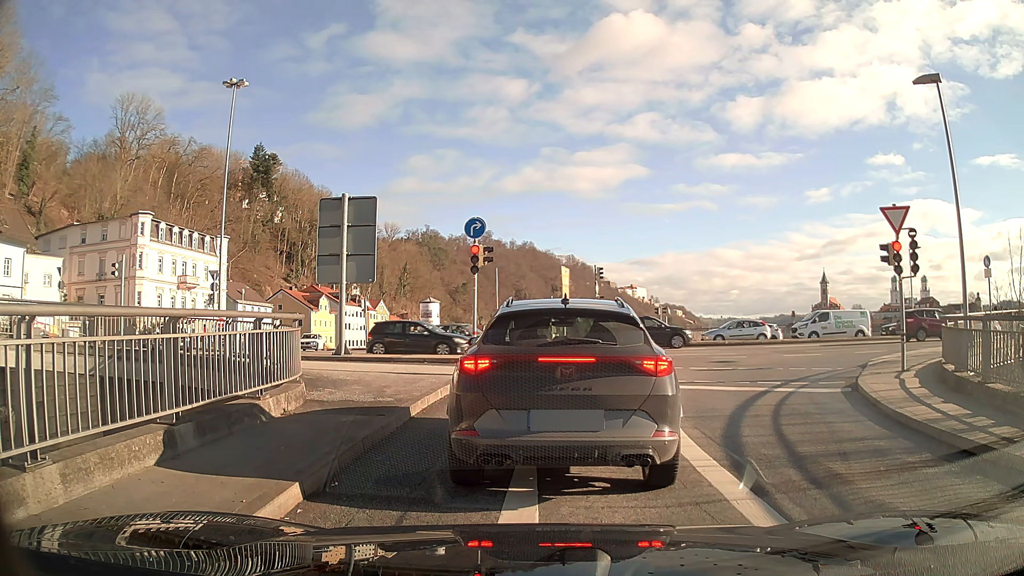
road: primary_link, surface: asphalt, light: Day
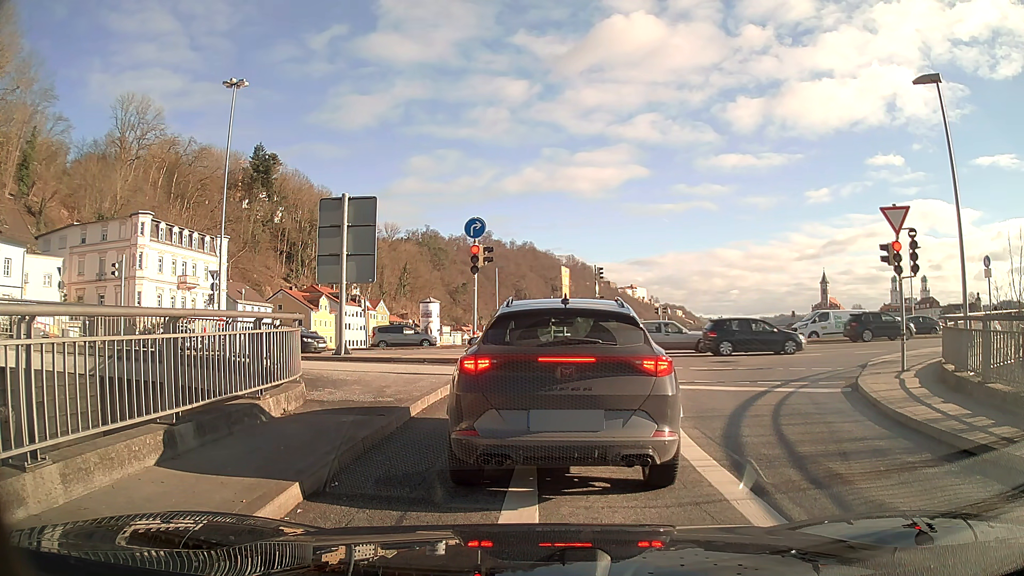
(0.0, 0.0) m; 0°
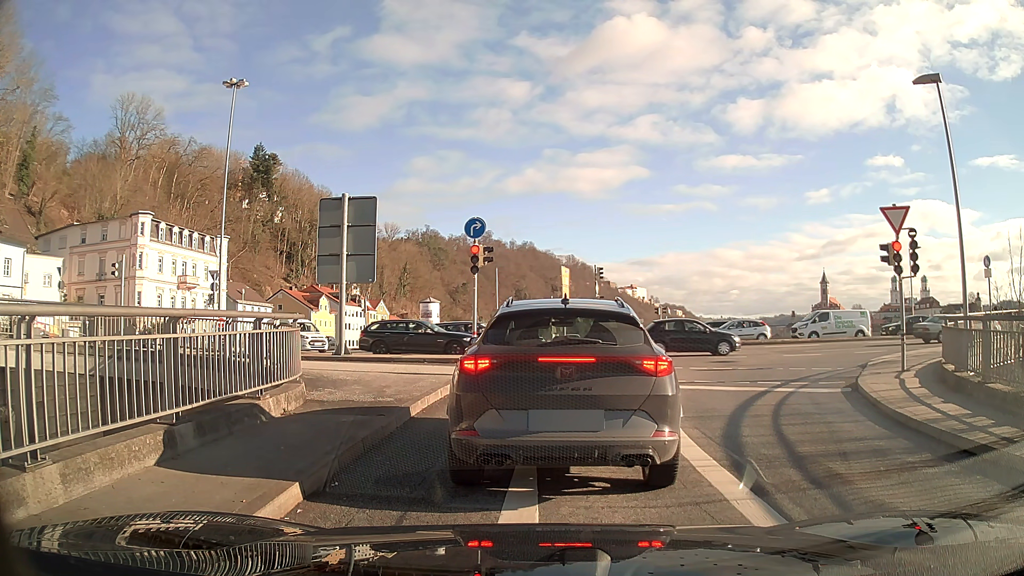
(0.0, 0.0) m; 0°
